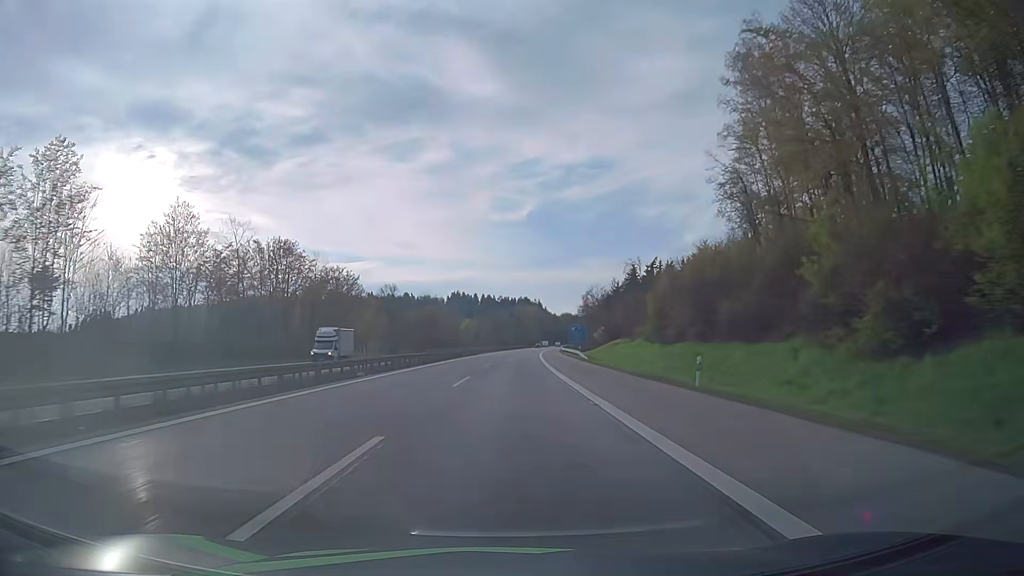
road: motorway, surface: asphalt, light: Day
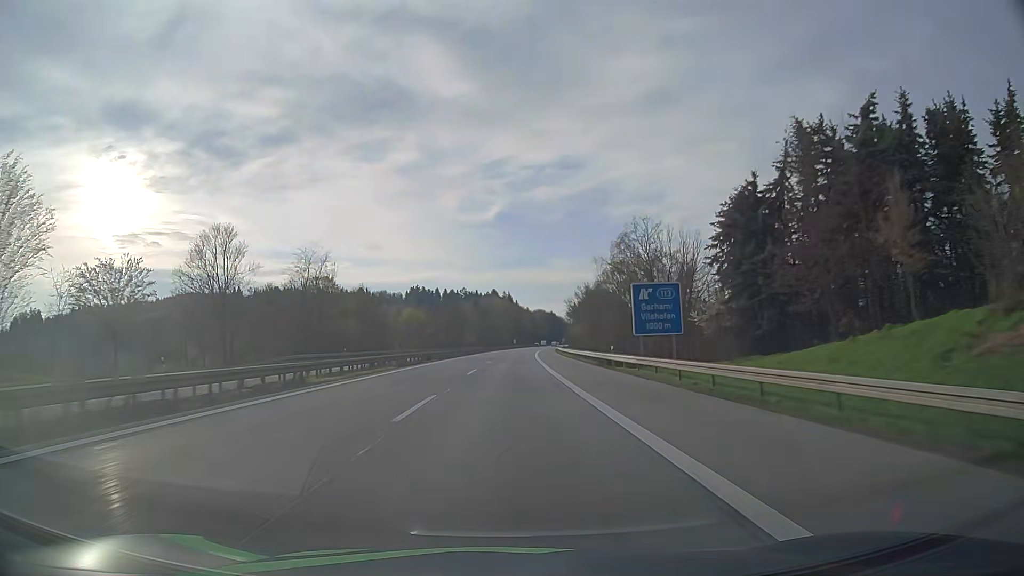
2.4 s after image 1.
(+2.0, +83.1) m; +3°
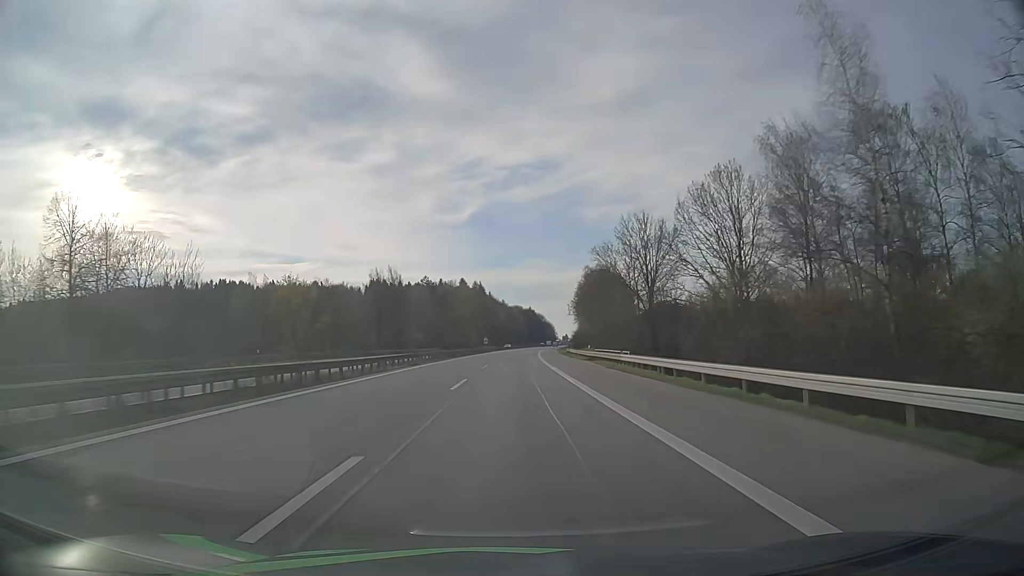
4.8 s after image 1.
(+1.3, +82.9) m; +2°
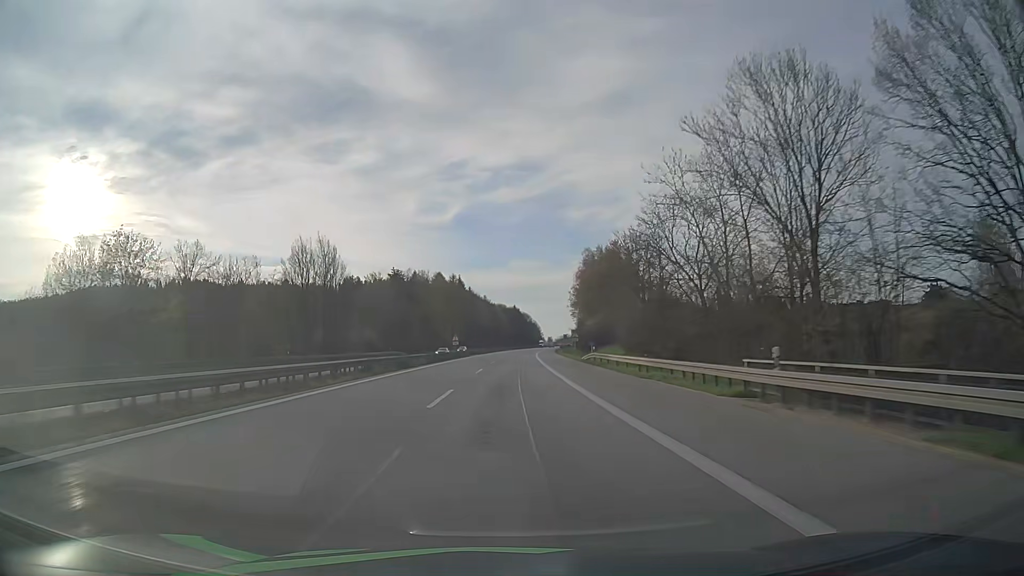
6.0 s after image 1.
(+0.4, +41.3) m; +1°
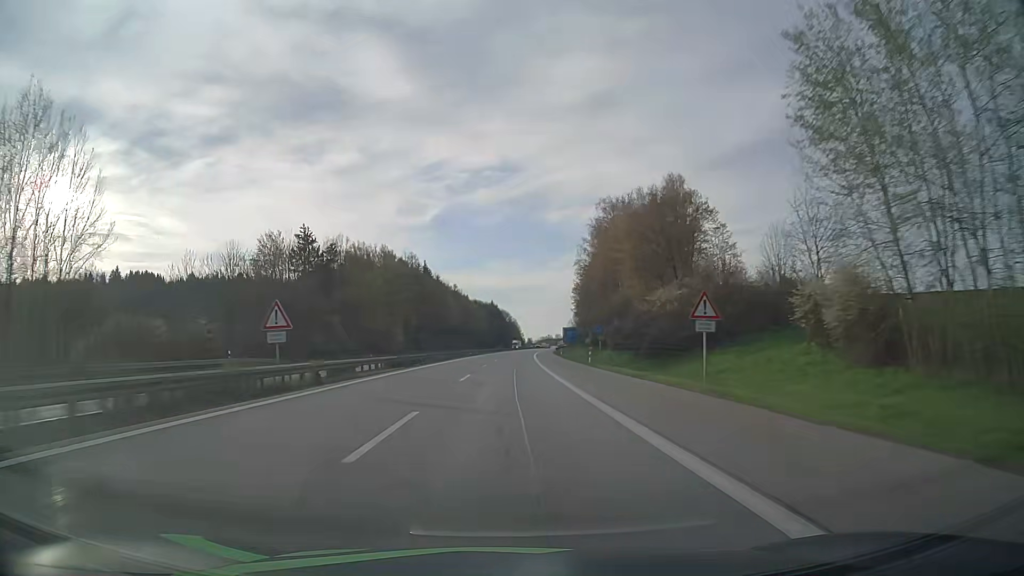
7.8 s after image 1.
(+0.8, +61.9) m; +2°
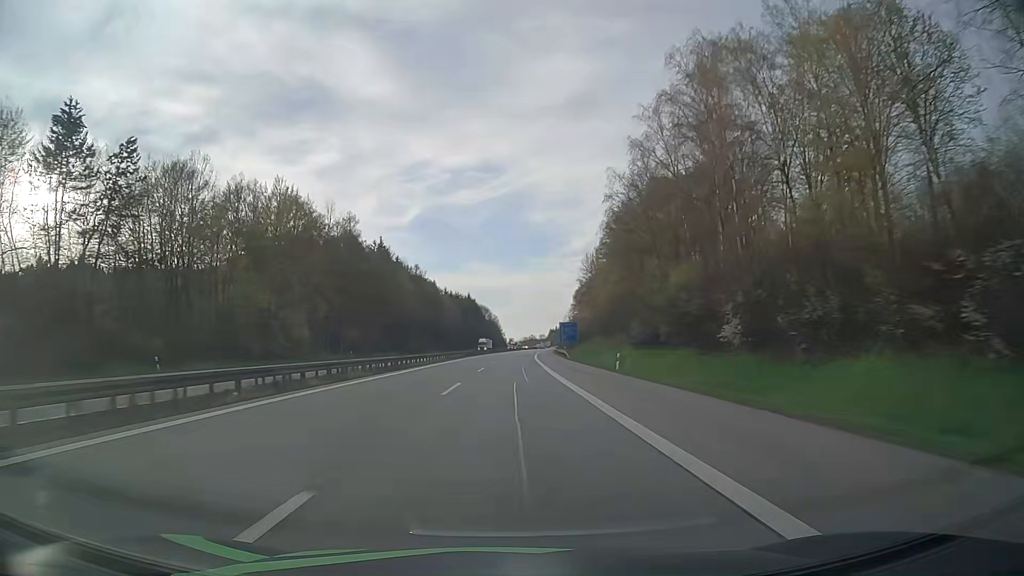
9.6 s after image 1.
(+0.9, +61.9) m; +2°
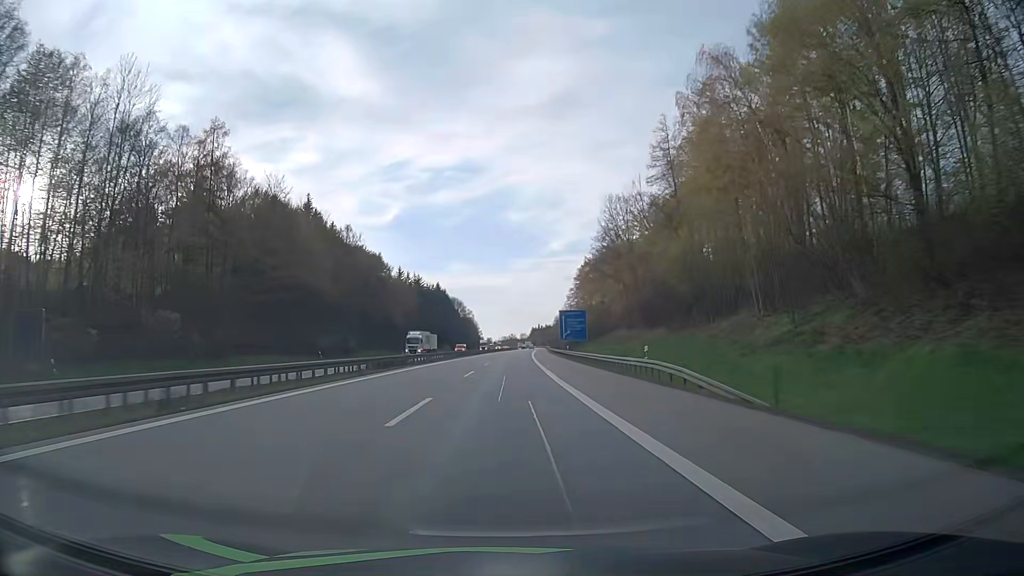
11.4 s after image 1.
(+1.1, +62.0) m; +2°
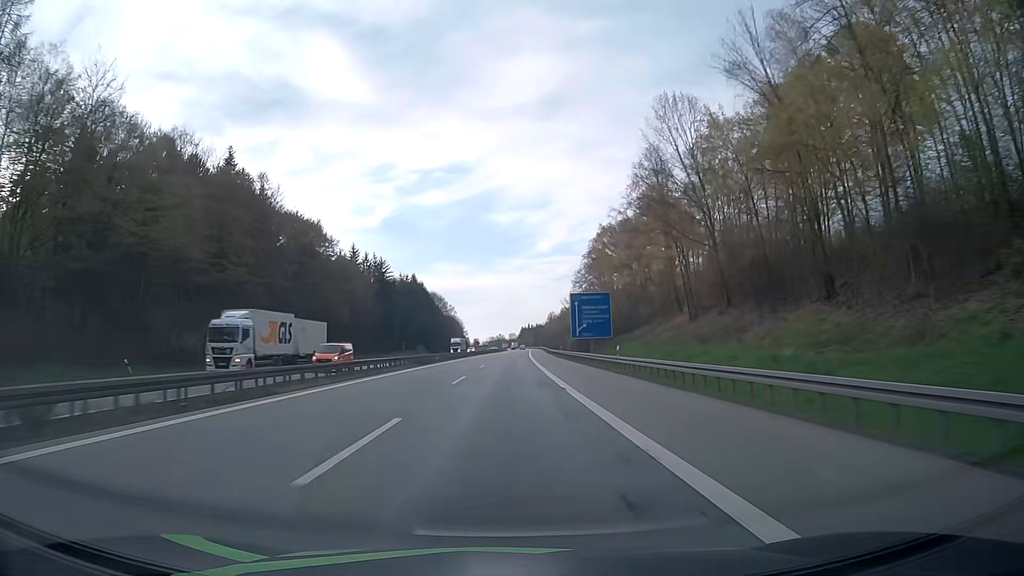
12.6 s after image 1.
(+0.5, +41.4) m; +1°
(0, +10) (0, +20) (0, +30) (0, +40) (+1, +50) (+1, +60) (+1, +70) (+1, +80) (+1, +90) (+2, +100) m
